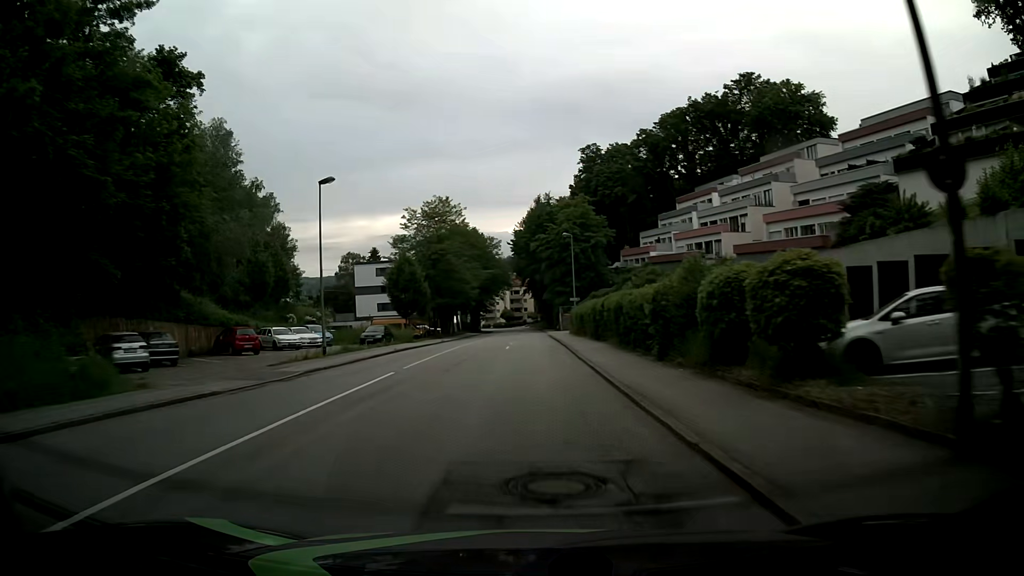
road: tertiary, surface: asphalt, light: Day
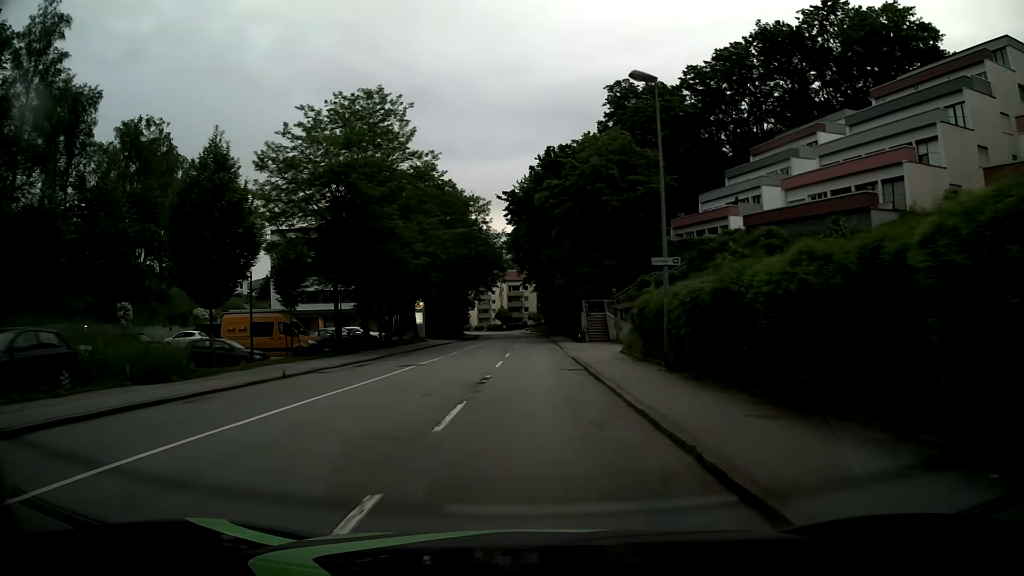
(-0.1, +36.7) m; 0°
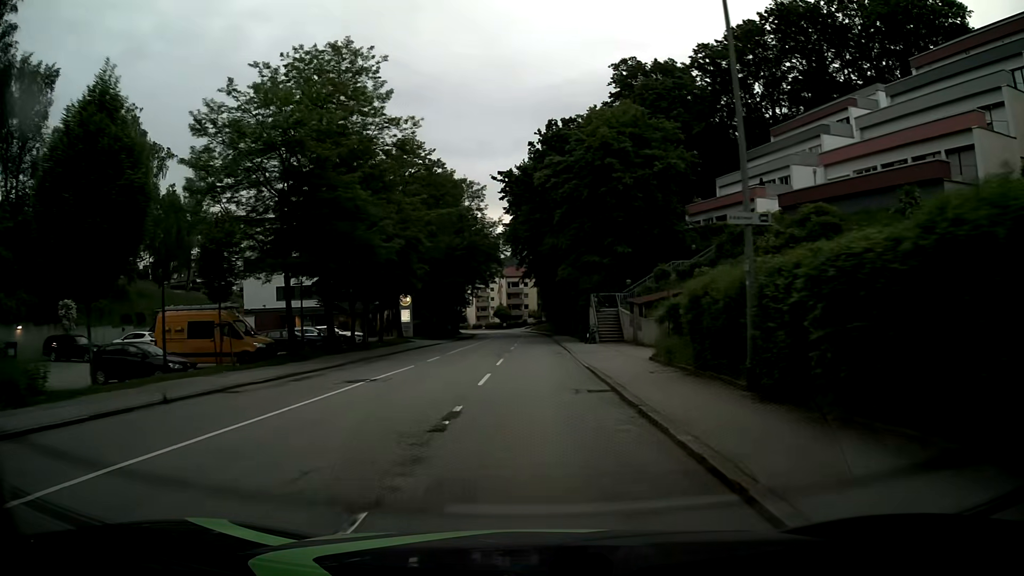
(0.0, +7.2) m; 0°
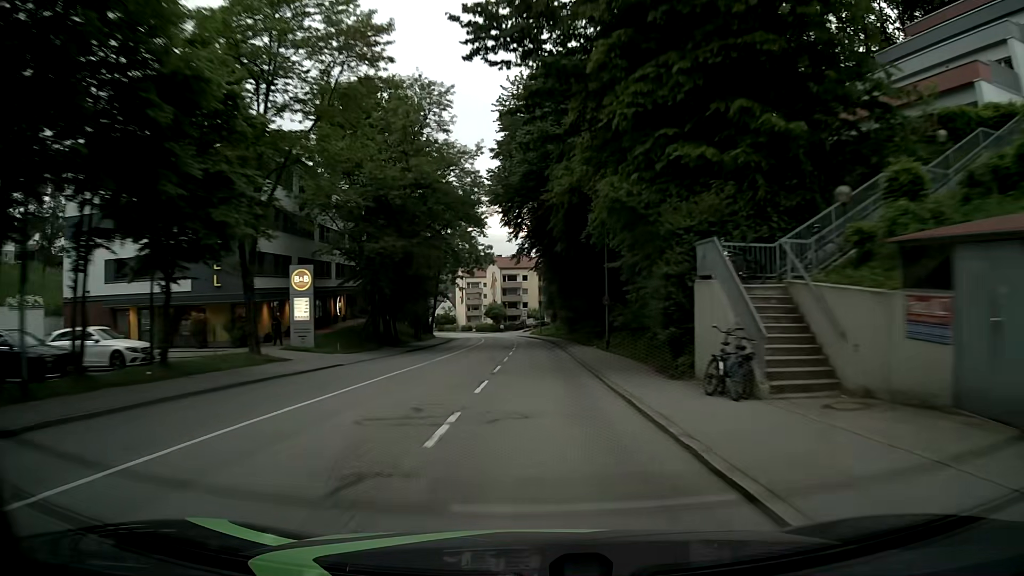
(-0.2, +28.4) m; 0°
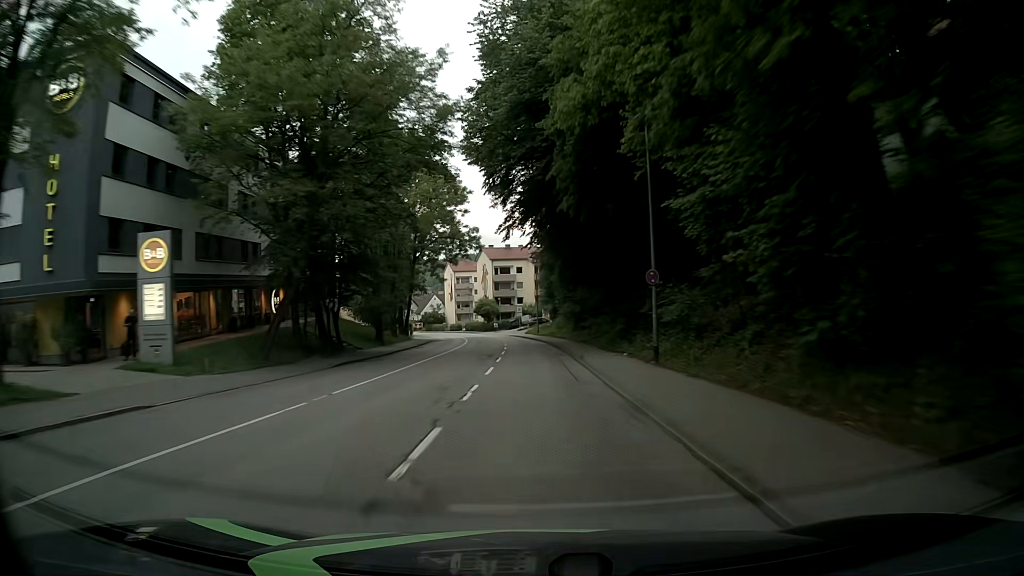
(+0.1, +14.0) m; 0°
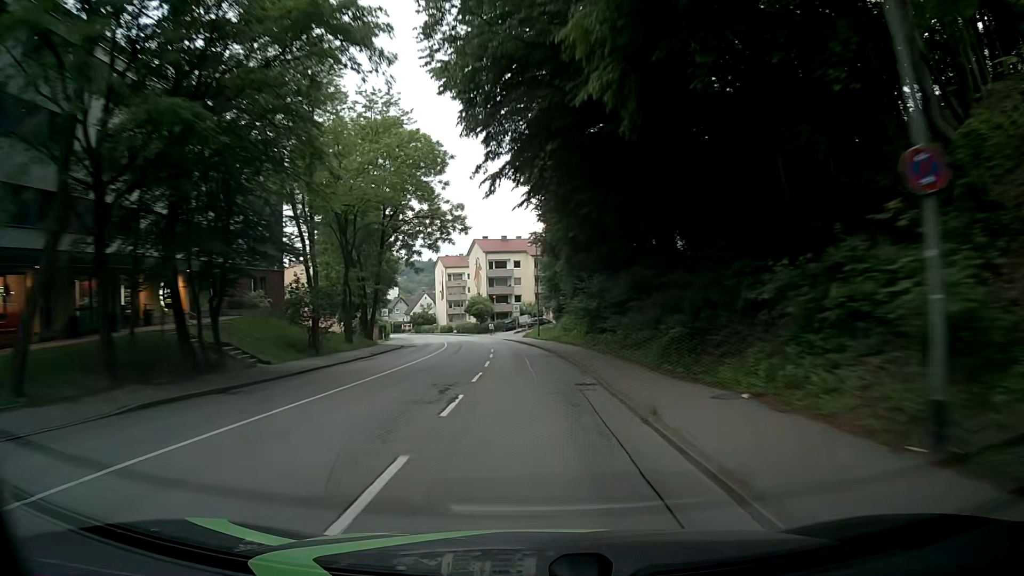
(0.0, +14.3) m; 0°
